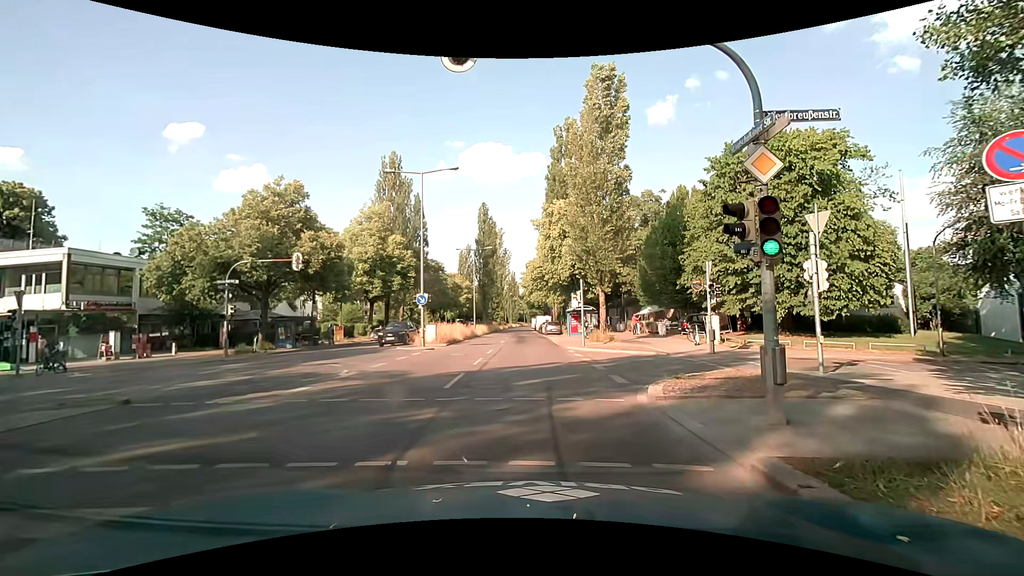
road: secondary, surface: asphalt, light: Day
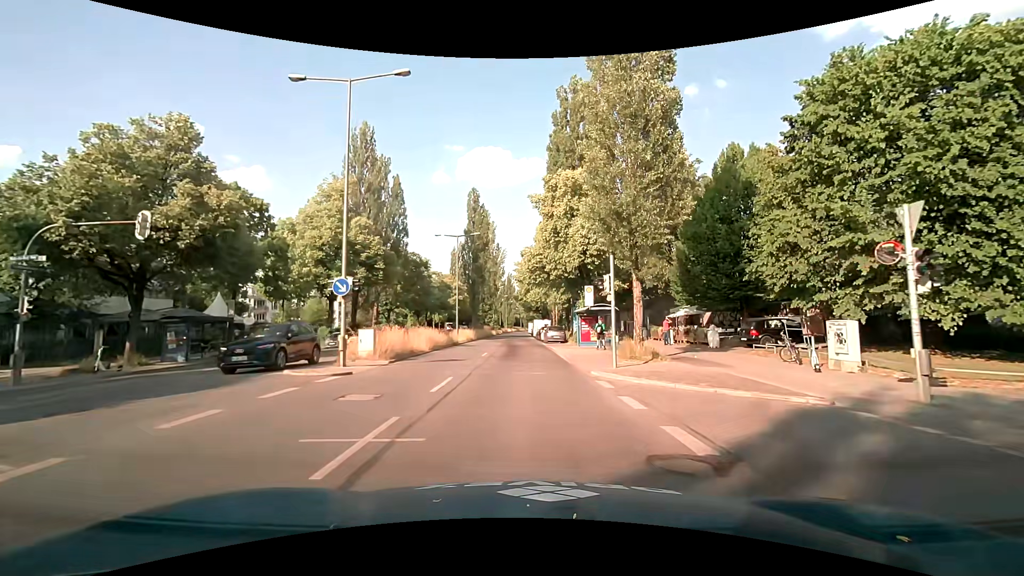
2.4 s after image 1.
(0.0, +12.6) m; 0°
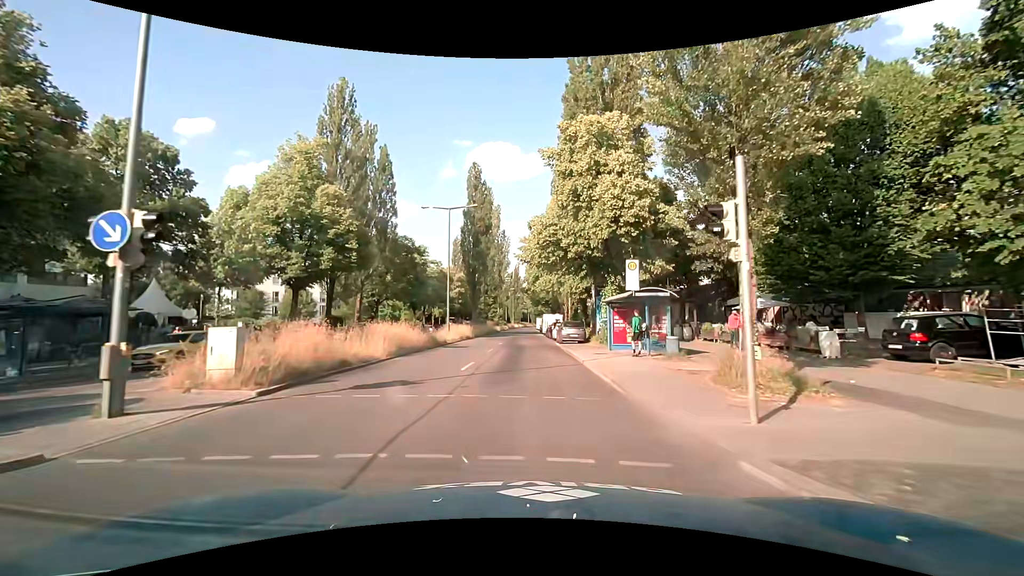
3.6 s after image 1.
(-0.1, +10.2) m; -1°
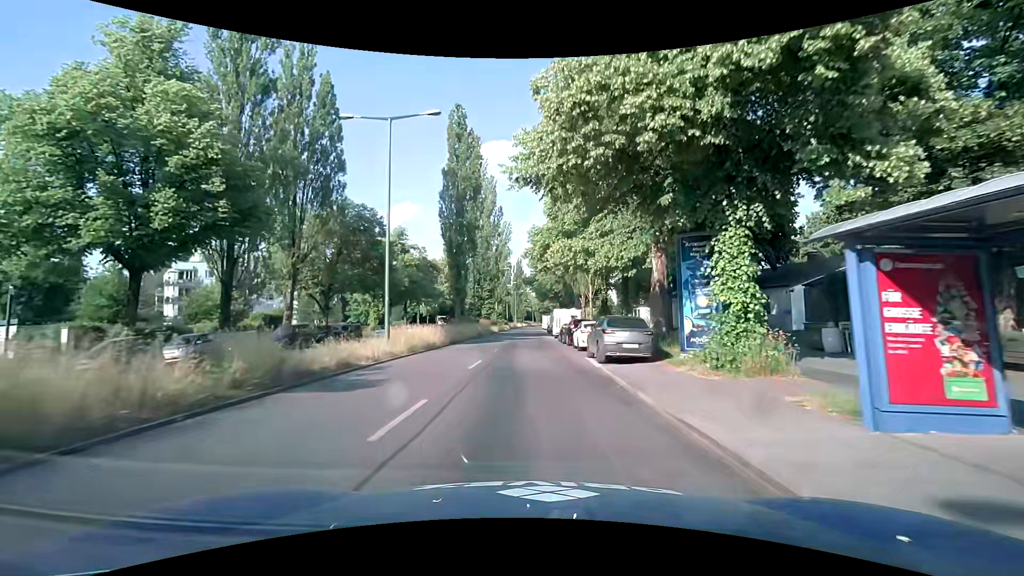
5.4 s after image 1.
(-0.1, +18.0) m; 0°
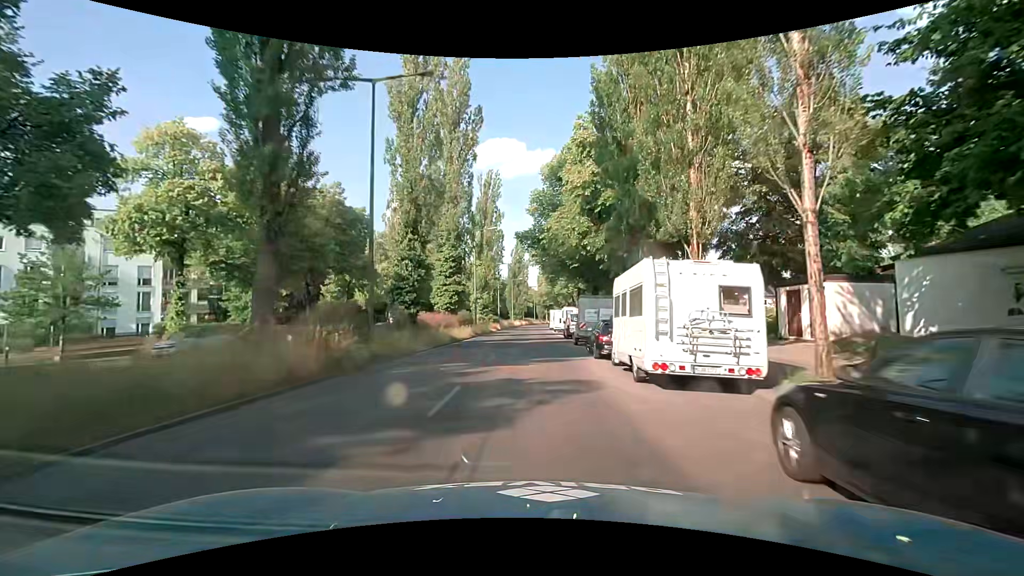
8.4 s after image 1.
(-0.3, +35.0) m; 0°
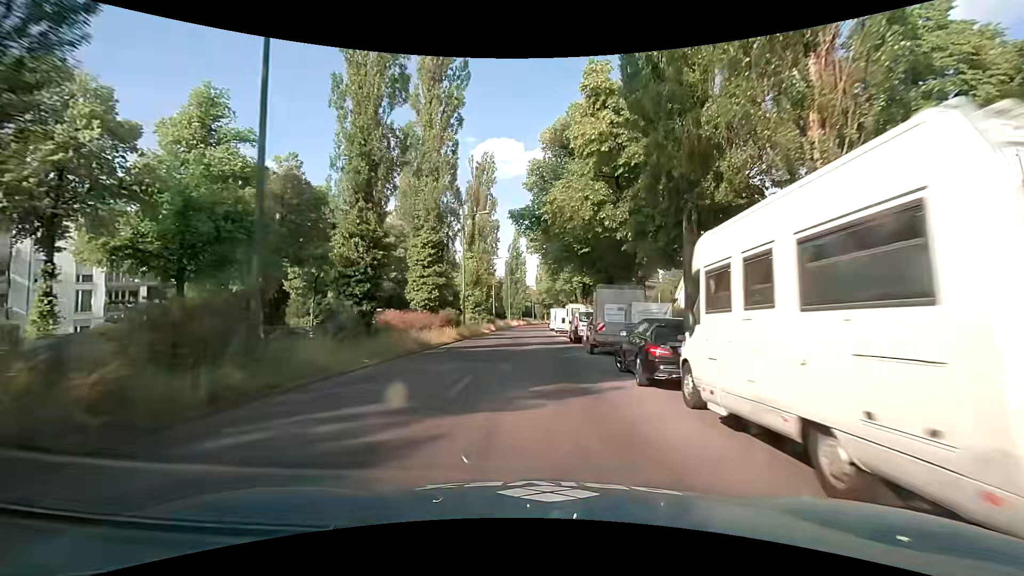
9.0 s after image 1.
(0.0, +7.5) m; +1°
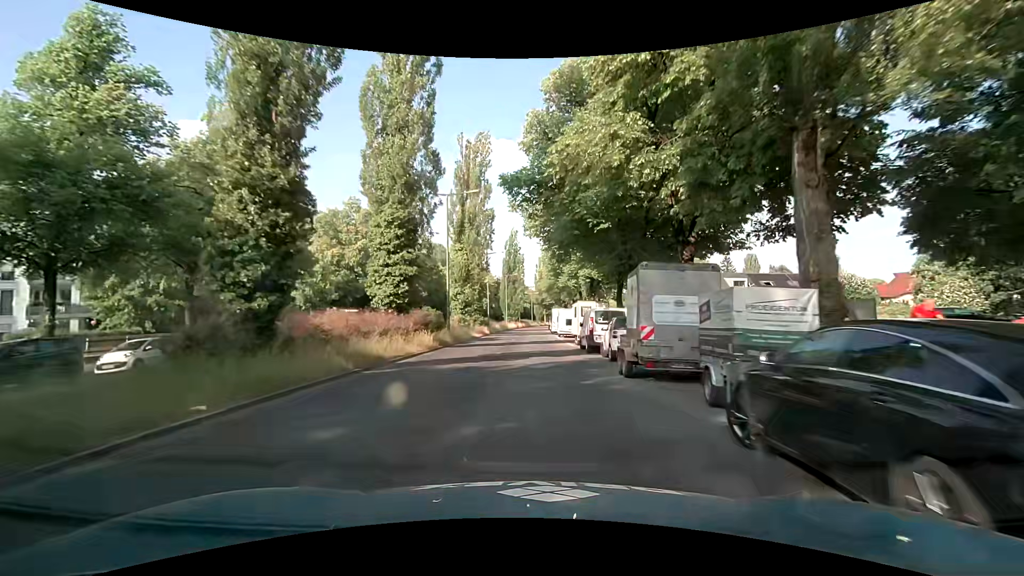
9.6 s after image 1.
(-0.1, +7.6) m; +1°
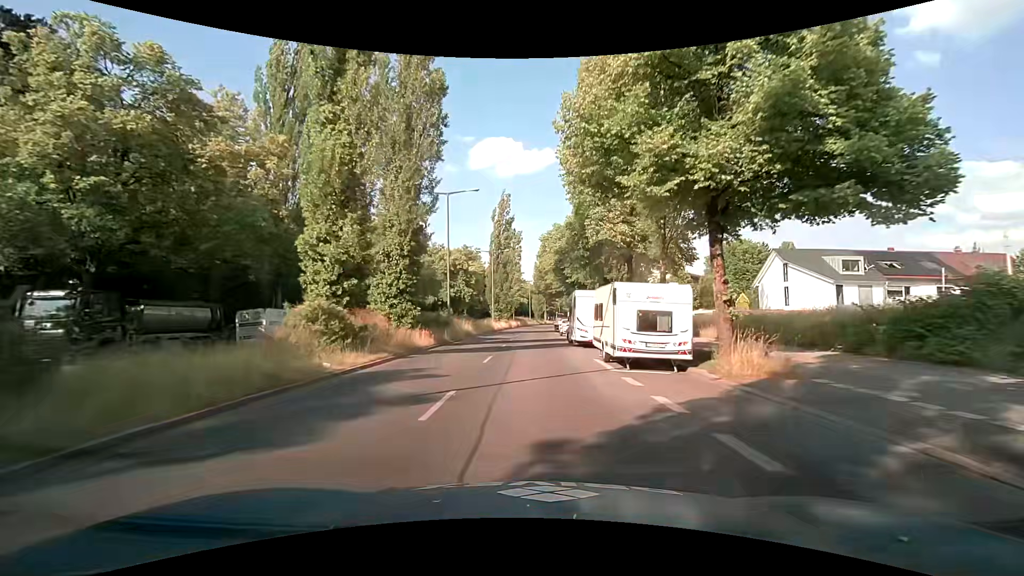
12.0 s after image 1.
(-0.7, +30.6) m; -2°
(0, +10) (0, +20) (0, +30) (+1, +40) (+1, +50) (+1, +60) (+1, +70) (+2, +80) (+2, +90) (+3, +100) m
